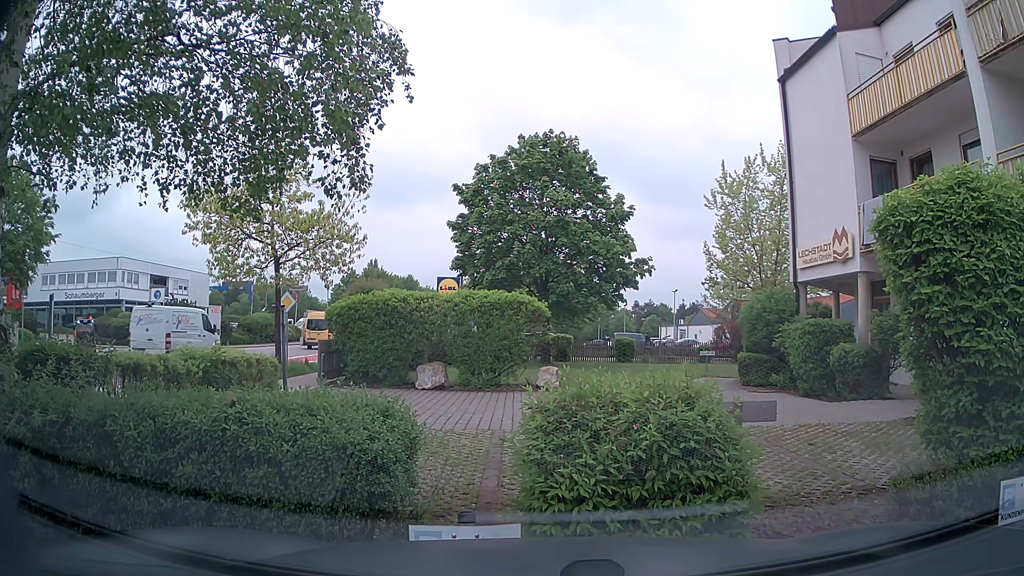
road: tertiary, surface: asphalt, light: Day
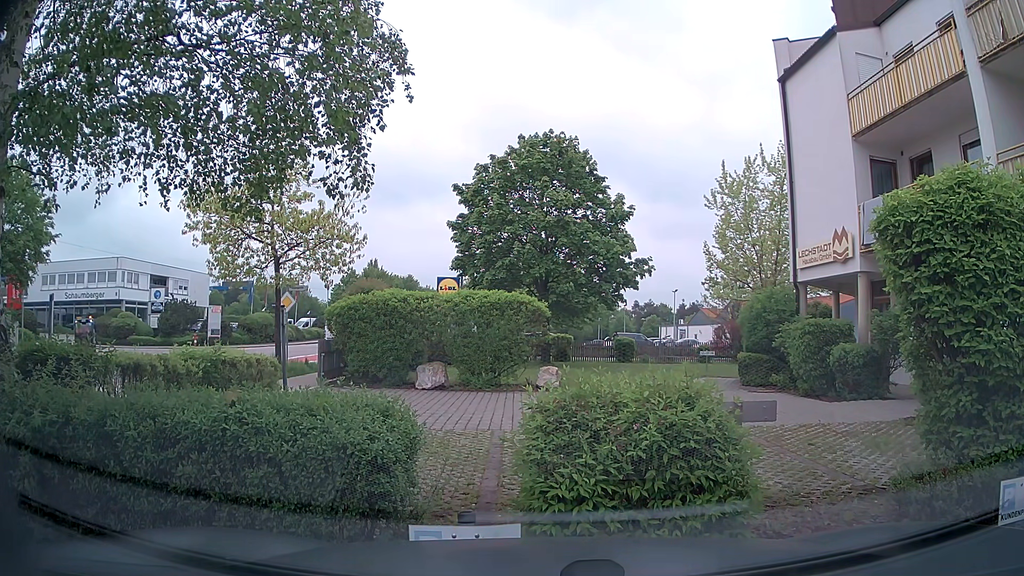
(0.0, 0.0) m; 0°
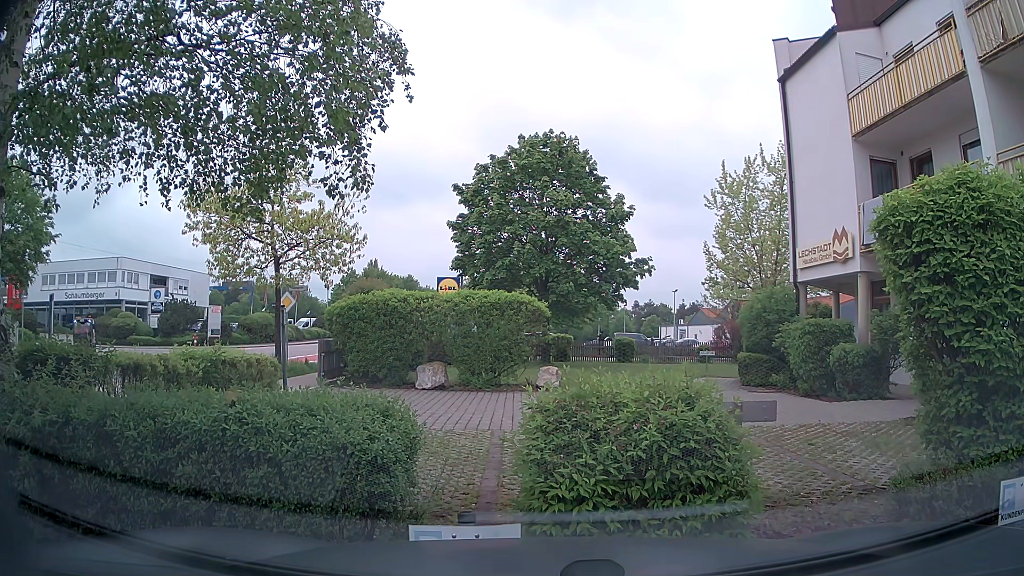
(0.0, 0.0) m; 0°
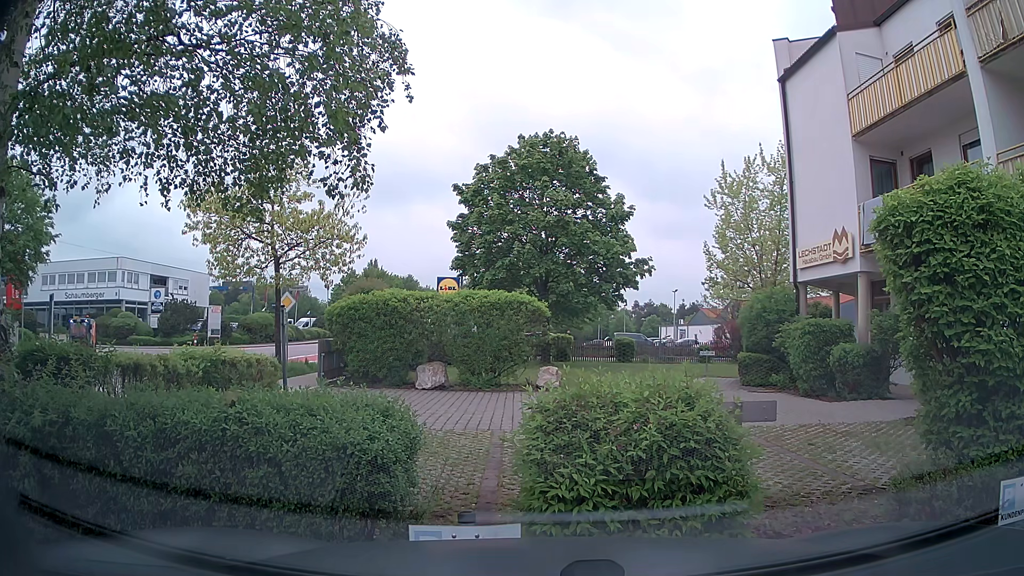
(0.0, 0.0) m; 0°
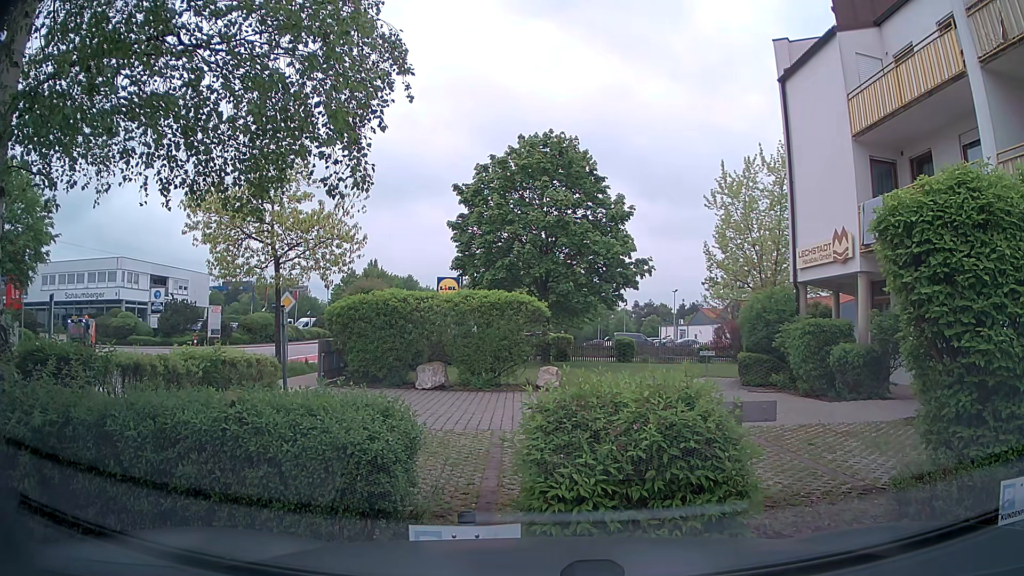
(0.0, 0.0) m; 0°
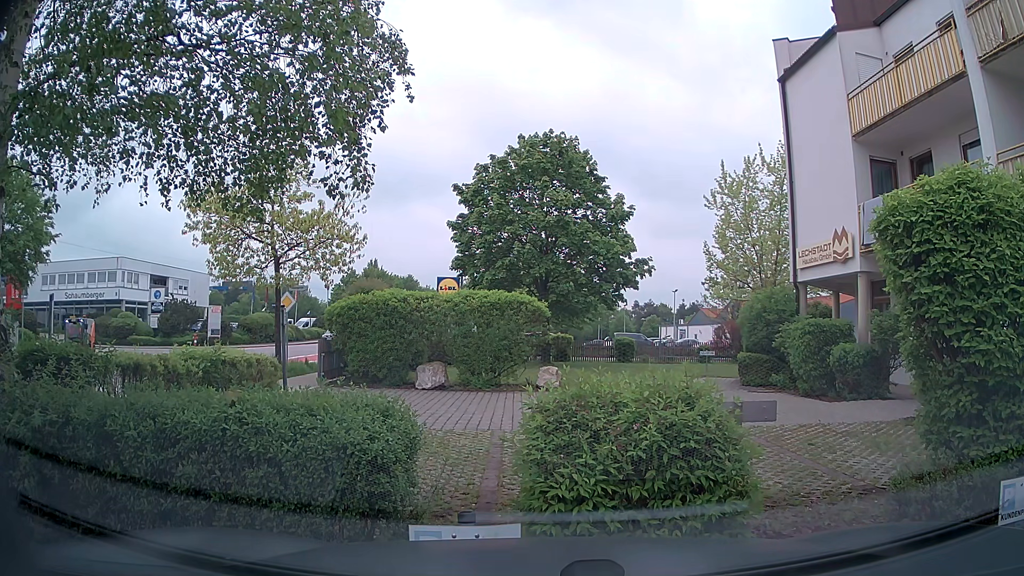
(0.0, 0.0) m; 0°
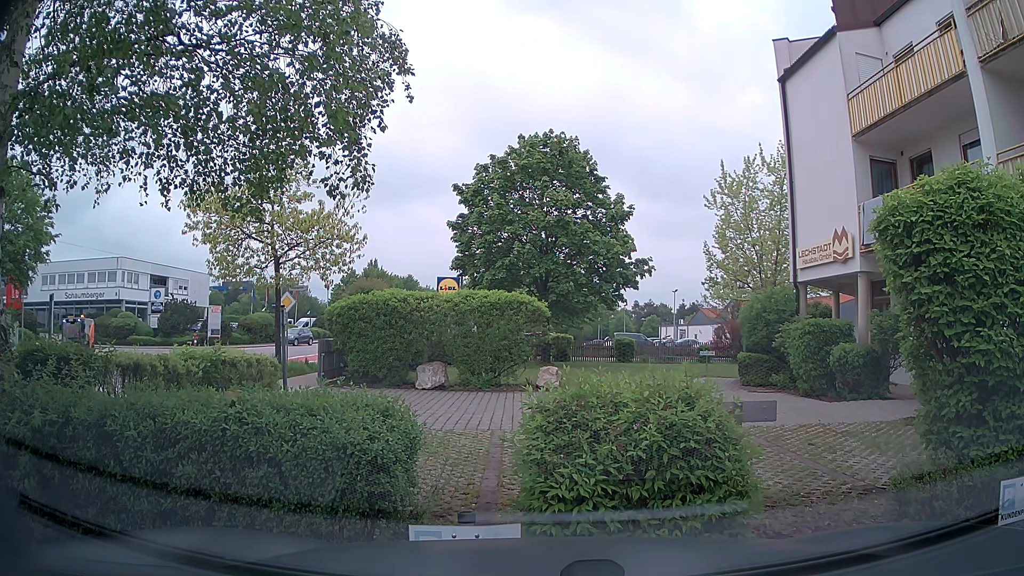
(0.0, 0.0) m; 0°
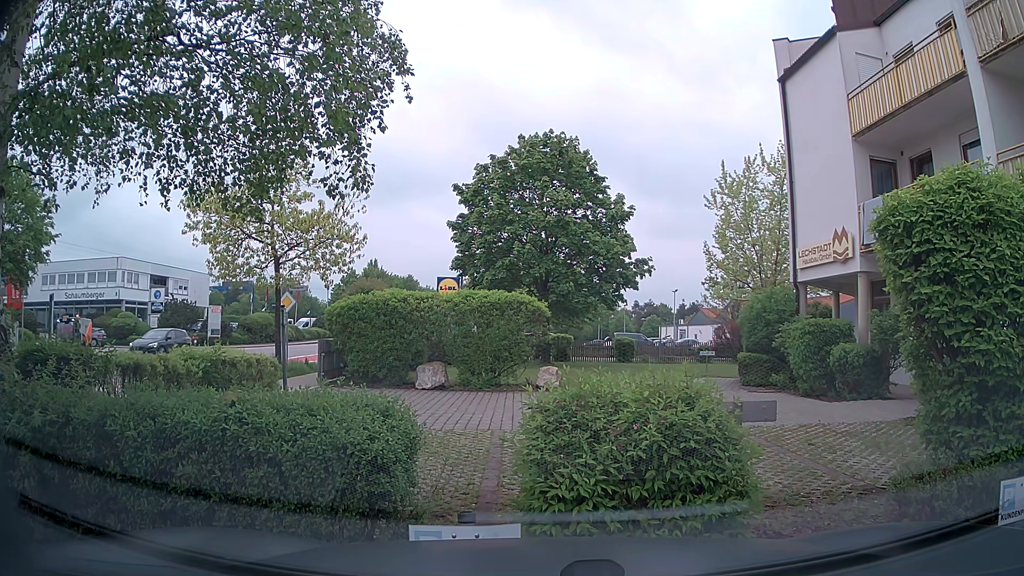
(0.0, 0.0) m; 0°
